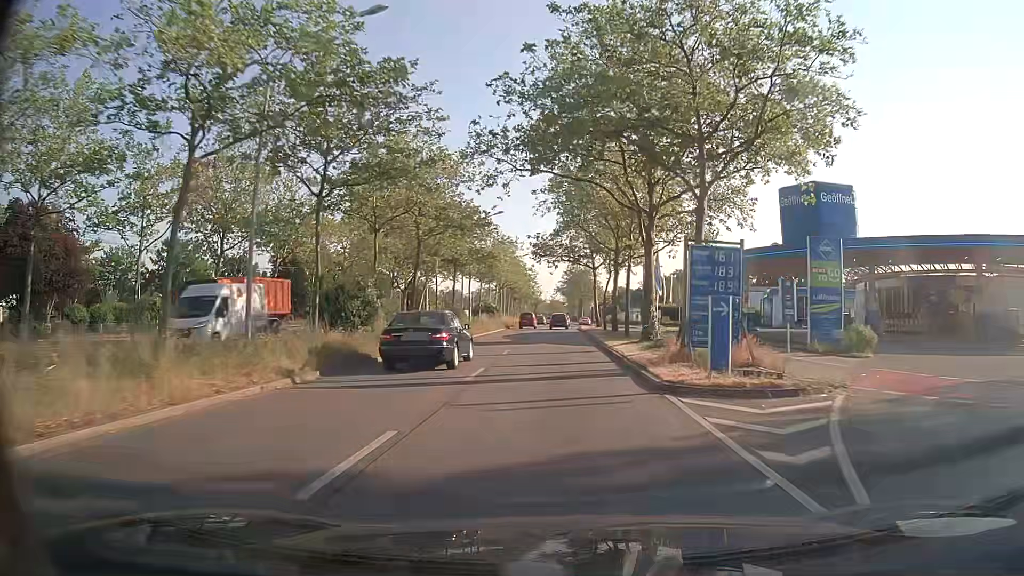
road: primary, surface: asphalt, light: Day
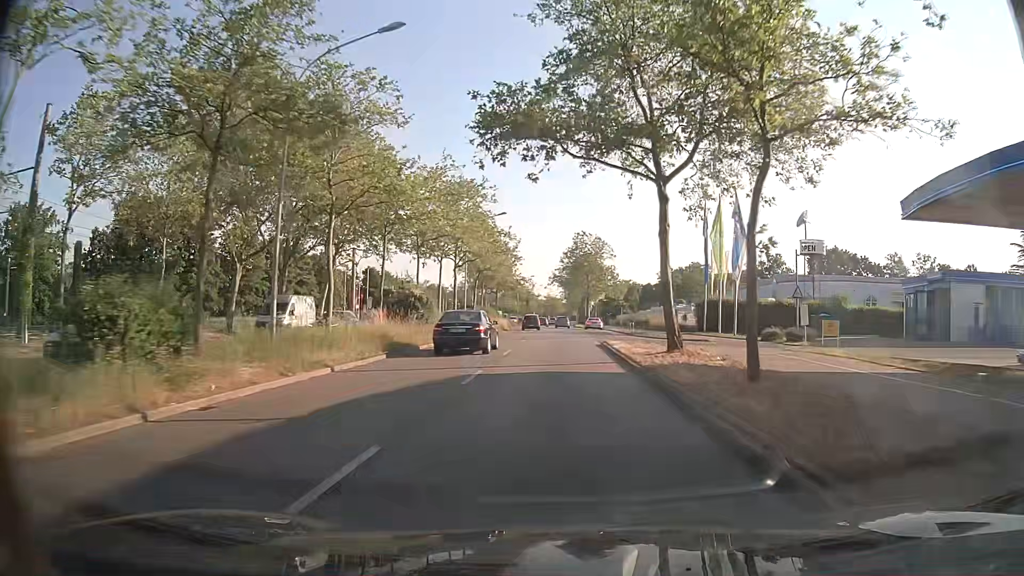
(+0.2, +37.6) m; +1°
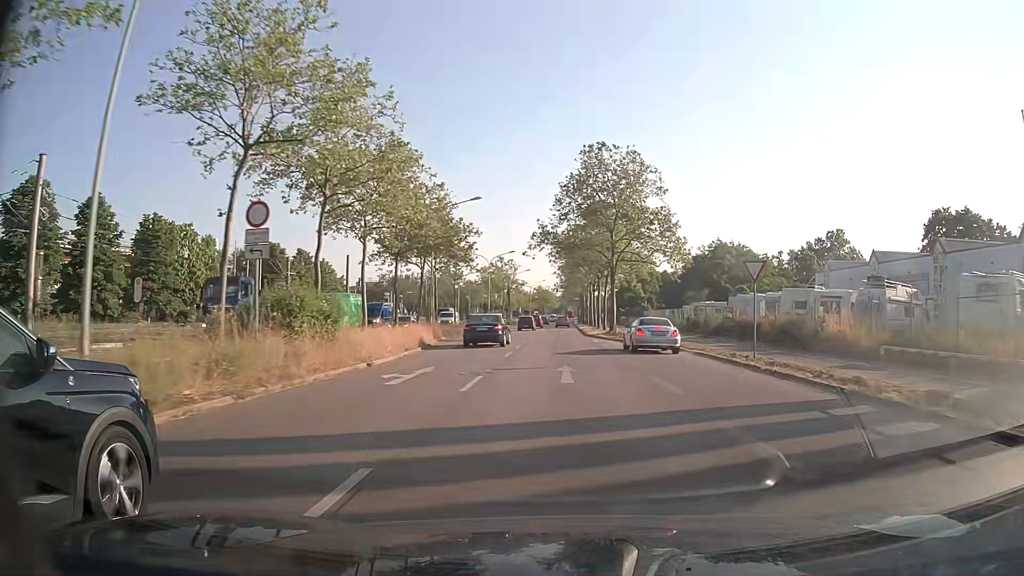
(0.0, +46.9) m; +1°
(0, +10) (0, +20) (0, +30) (0, +40) (0, +50) (0, +60) (0, +70) (0, +80) (0, +90) (+1, +100) m
